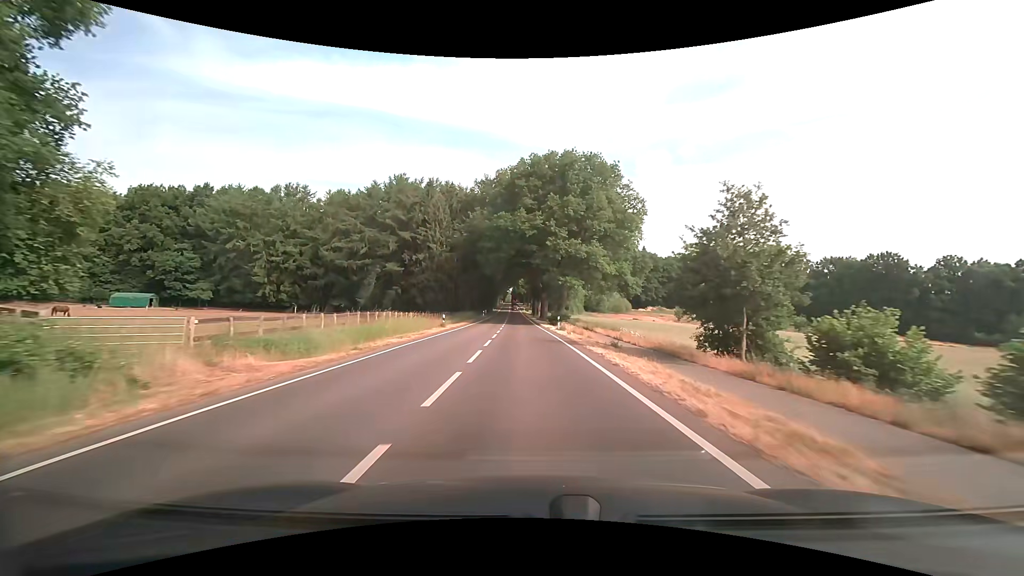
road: secondary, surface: asphalt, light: Day
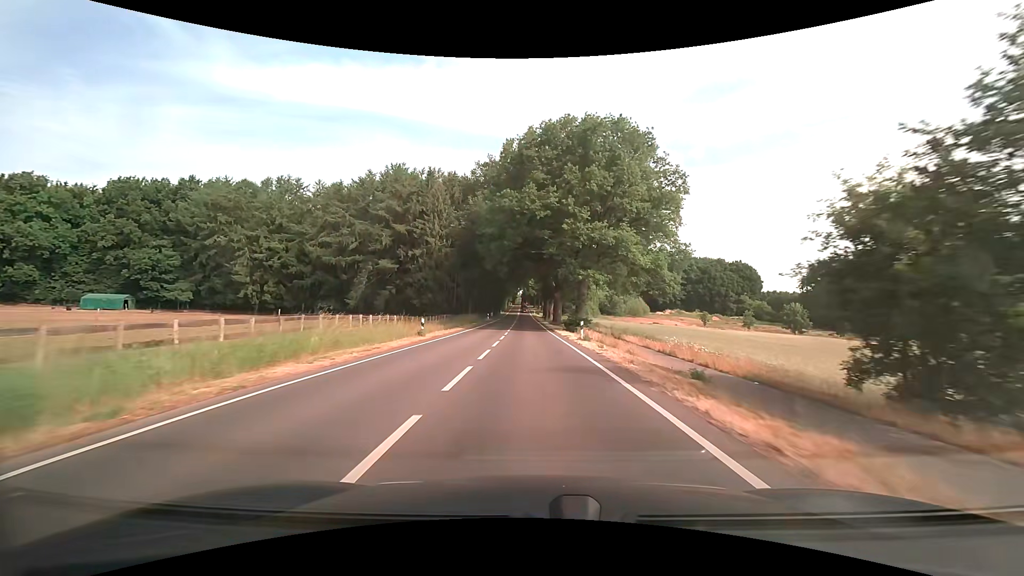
(-0.1, +10.5) m; -1°
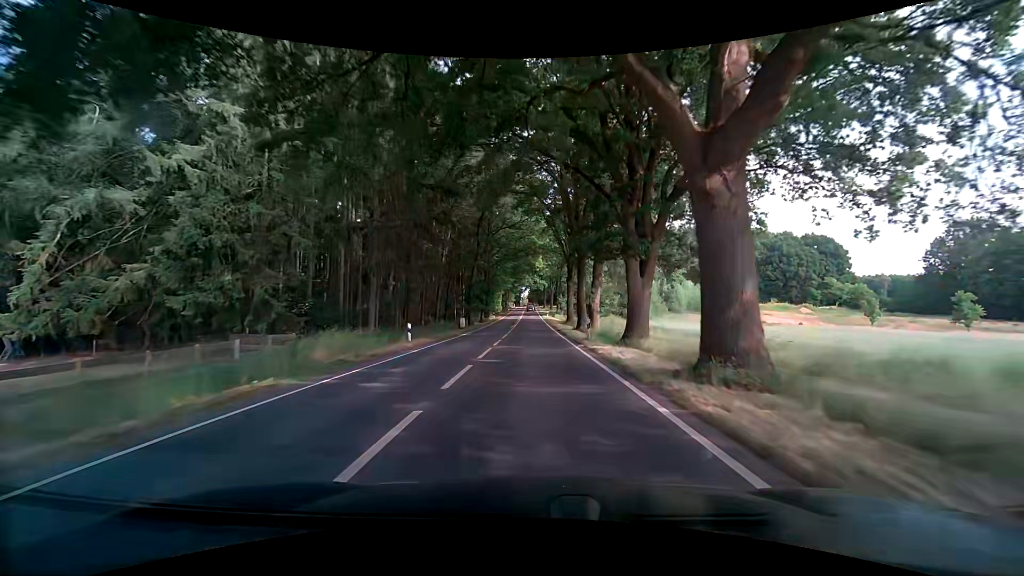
(-0.5, +53.5) m; -1°
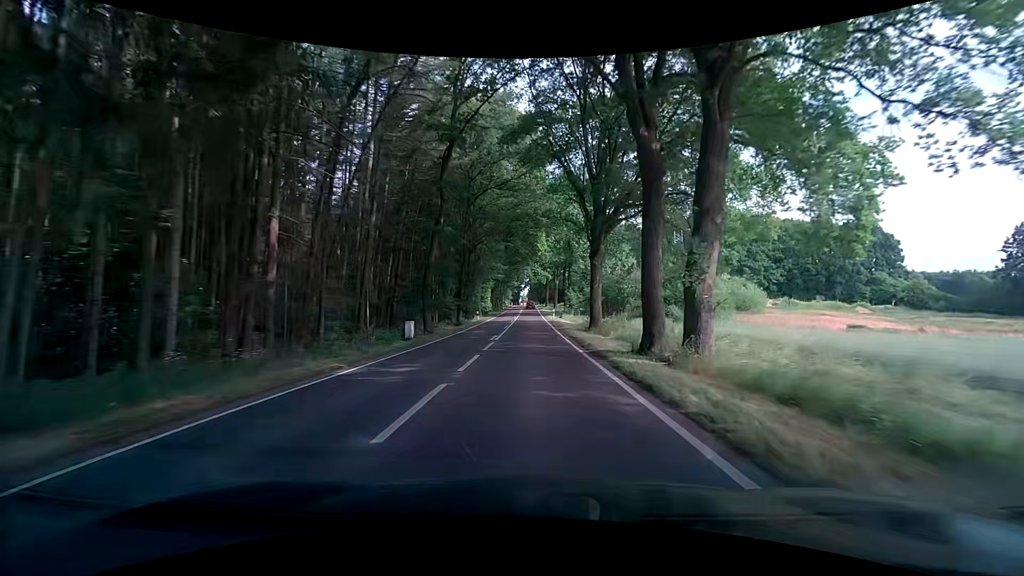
(-0.1, +21.6) m; 0°
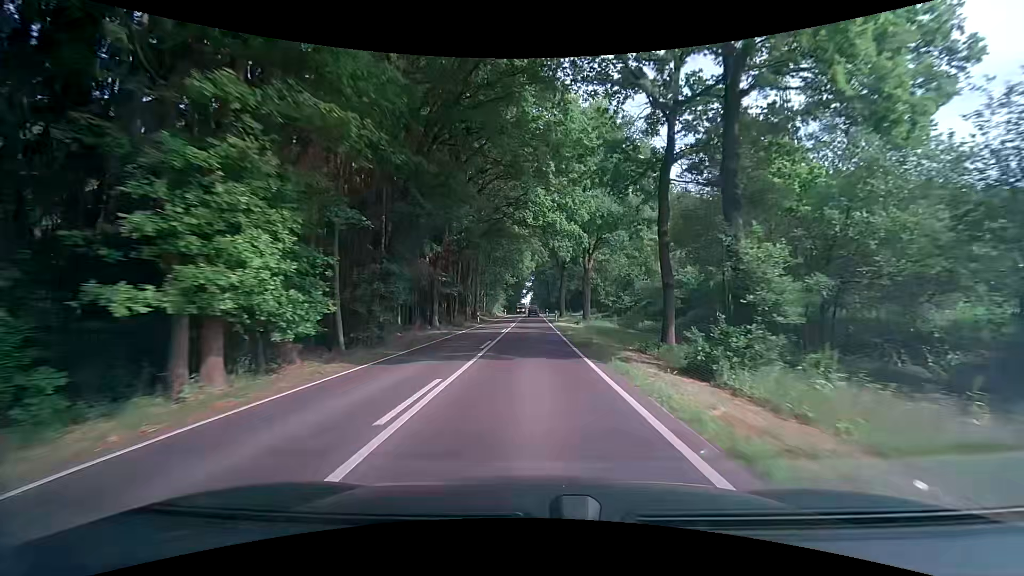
(-0.7, +51.9) m; -1°
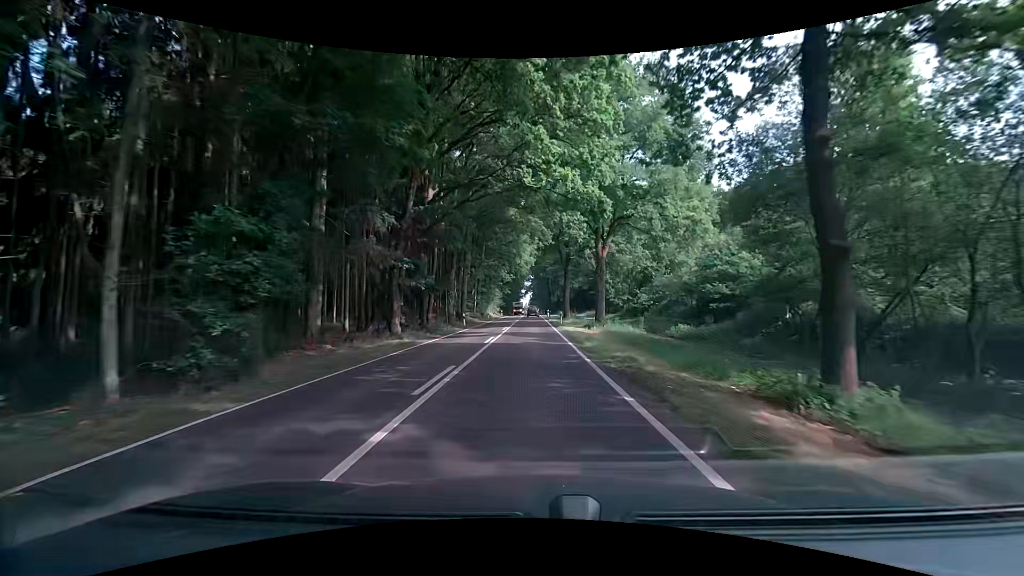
(0.0, +9.9) m; 0°
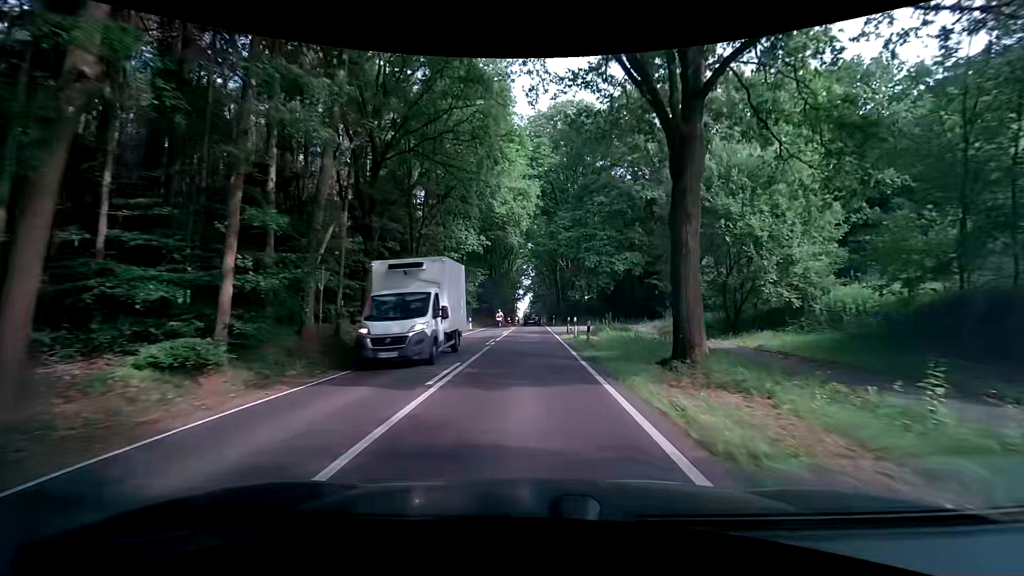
(-0.1, +45.6) m; -1°
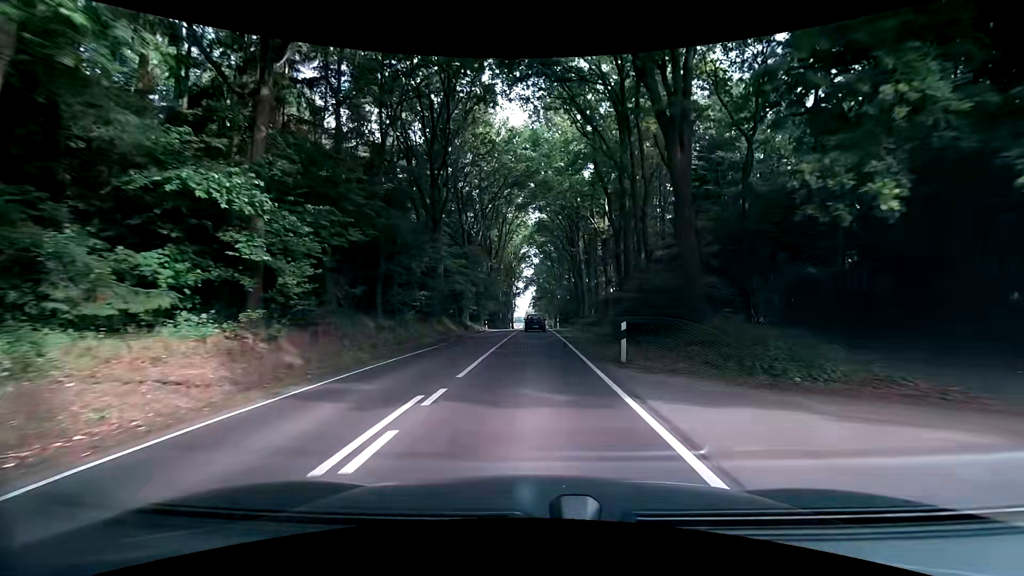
(+0.2, +40.4) m; +1°
(0, +10) (0, +20) (0, +30) (0, +40) (+1, +50) (+1, +60) (+1, +70) (+1, +80) (+1, +90) (+1, +100) m
